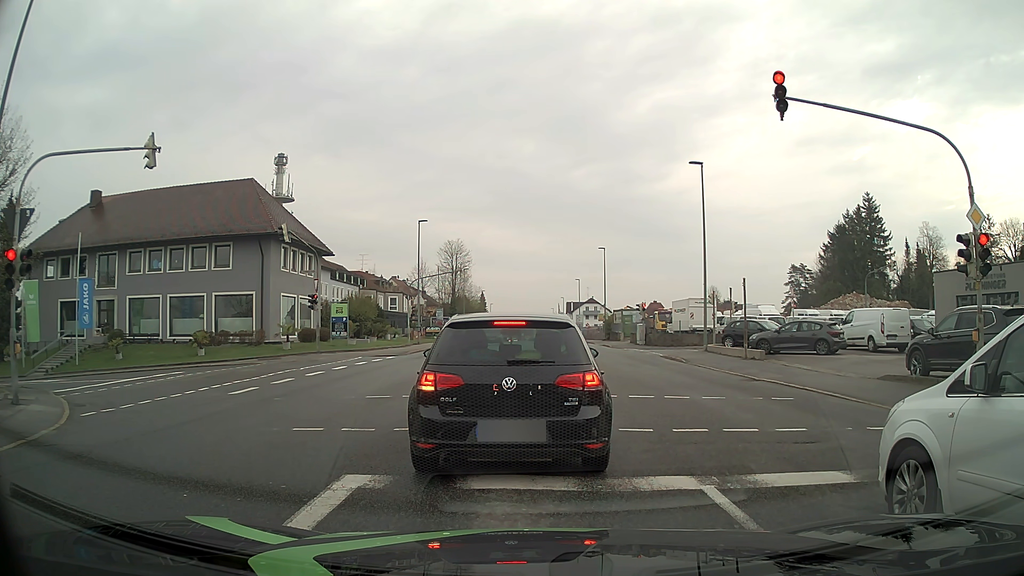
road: tertiary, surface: asphalt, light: Day
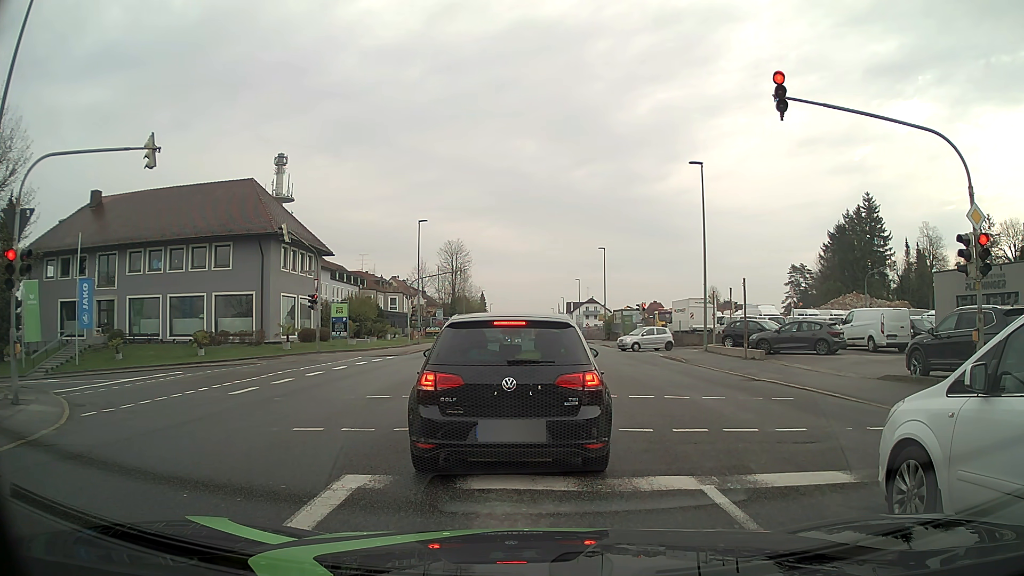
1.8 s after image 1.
(0.0, 0.0) m; 0°
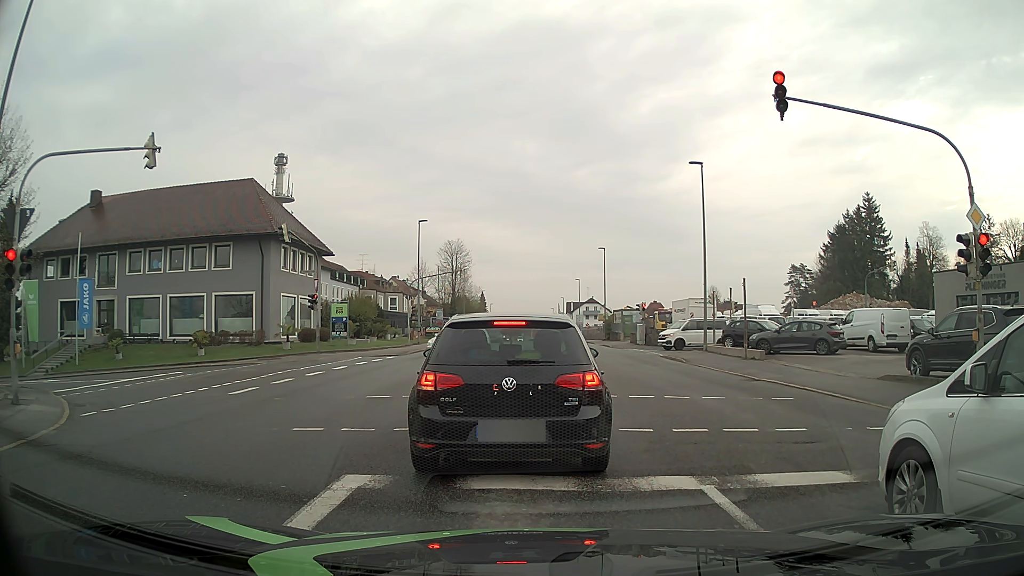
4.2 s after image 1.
(0.0, 0.0) m; 0°
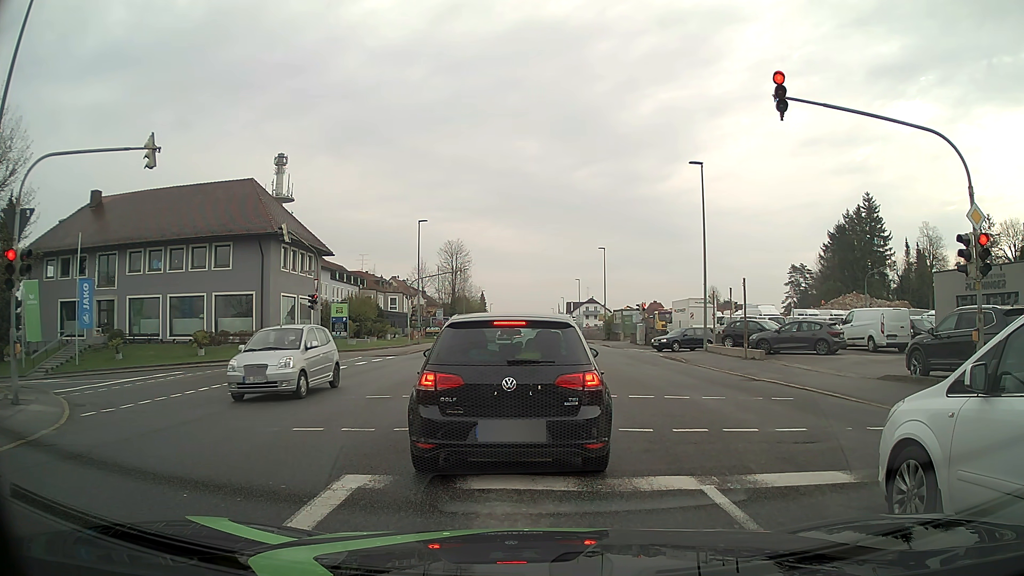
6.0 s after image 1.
(0.0, 0.0) m; 0°
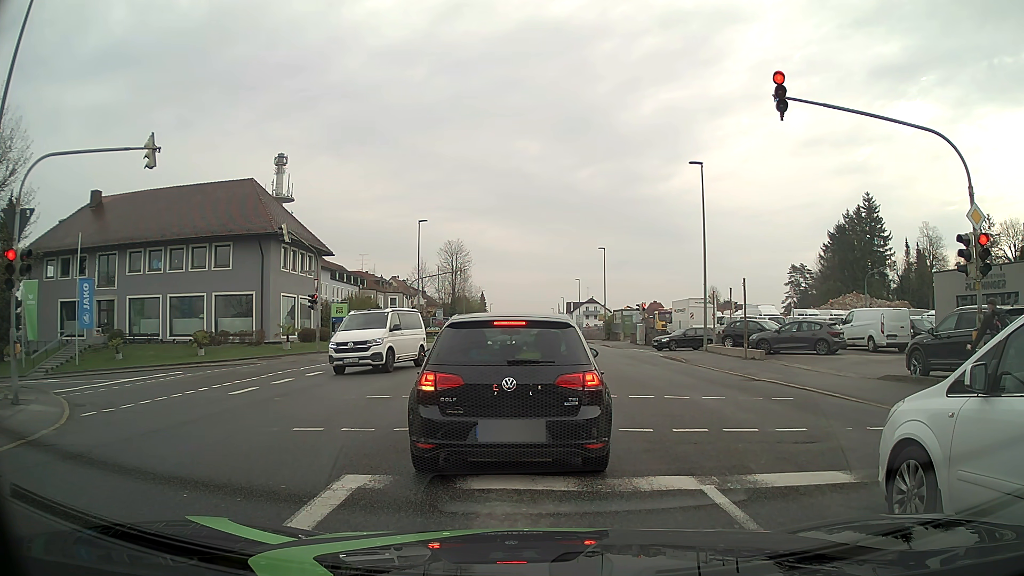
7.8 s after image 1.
(0.0, 0.0) m; 0°
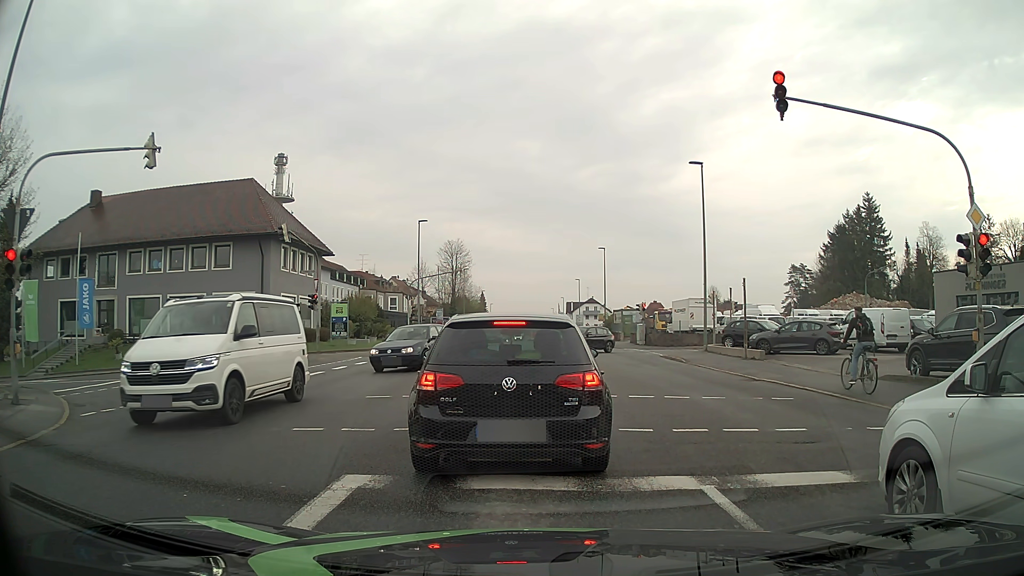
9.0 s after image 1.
(0.0, 0.0) m; 0°
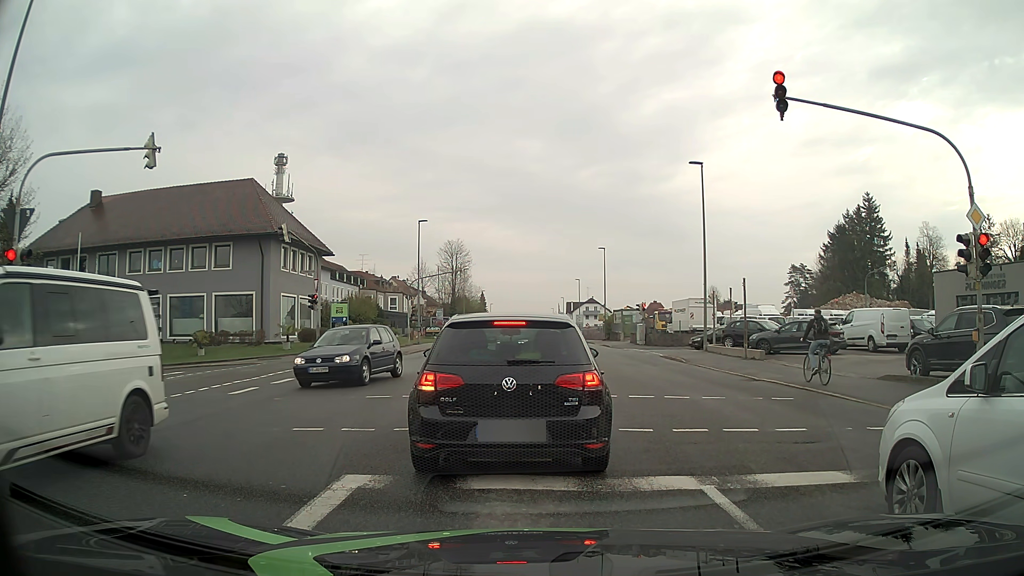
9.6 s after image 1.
(0.0, 0.0) m; 0°
